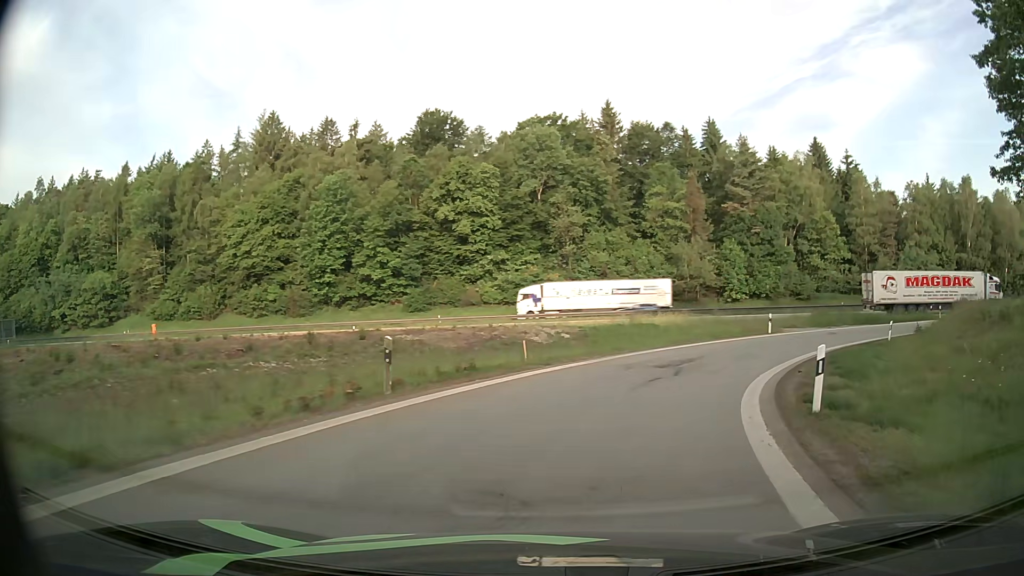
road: motorway_link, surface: asphalt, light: Day
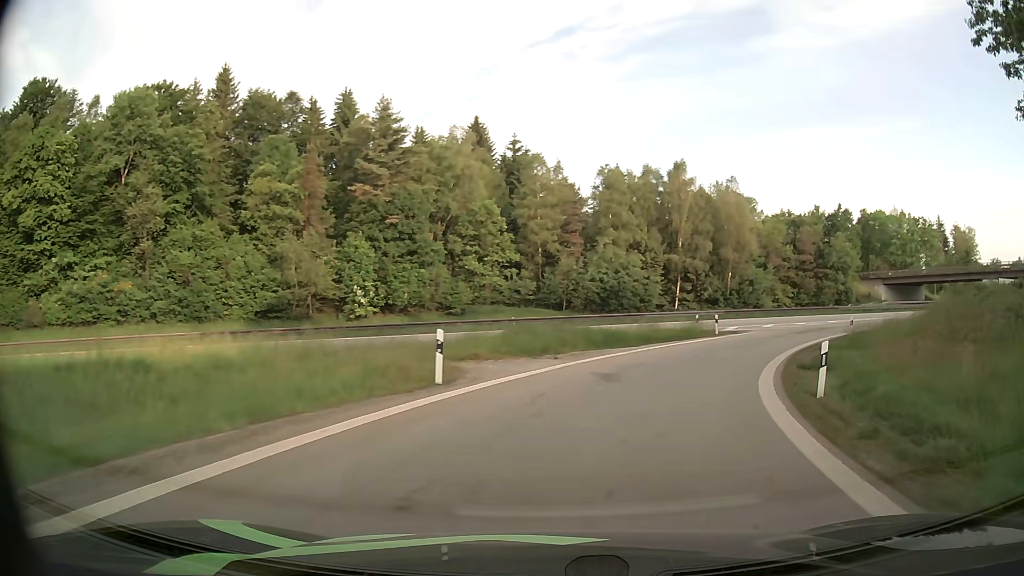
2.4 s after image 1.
(+6.3, +23.5) m; +31°
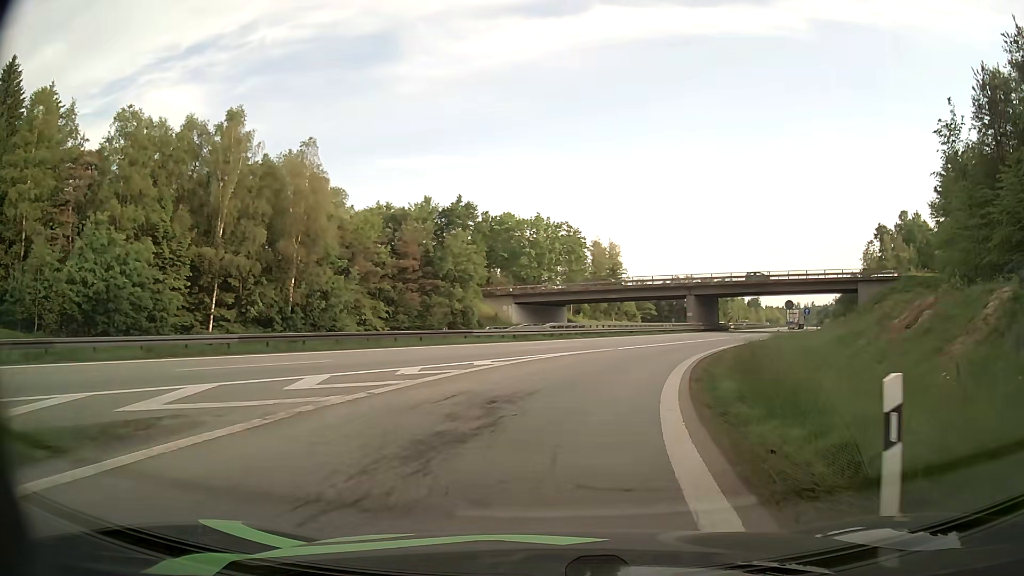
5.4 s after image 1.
(+9.9, +28.6) m; +35°
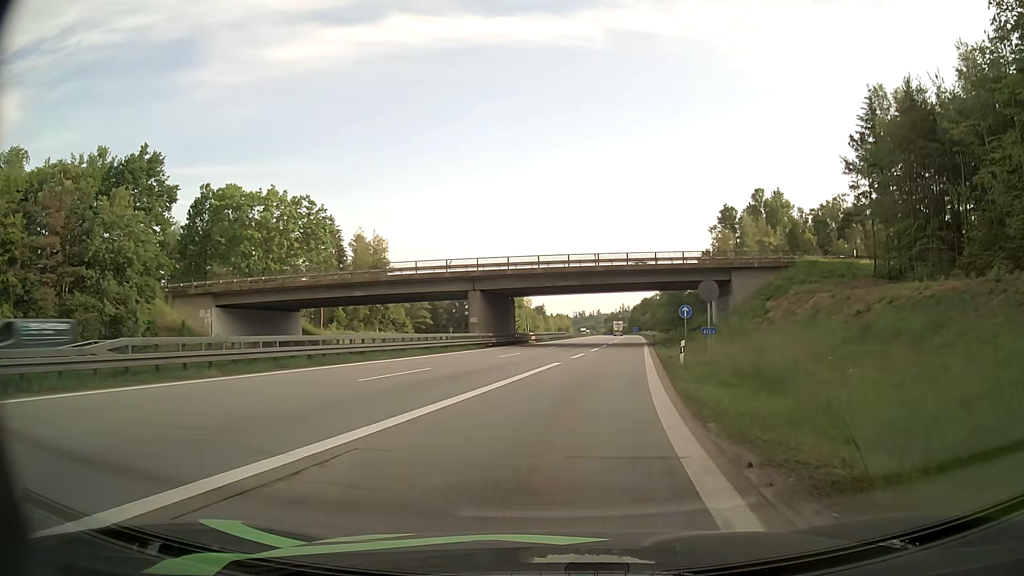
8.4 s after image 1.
(+5.4, +29.8) m; +18°
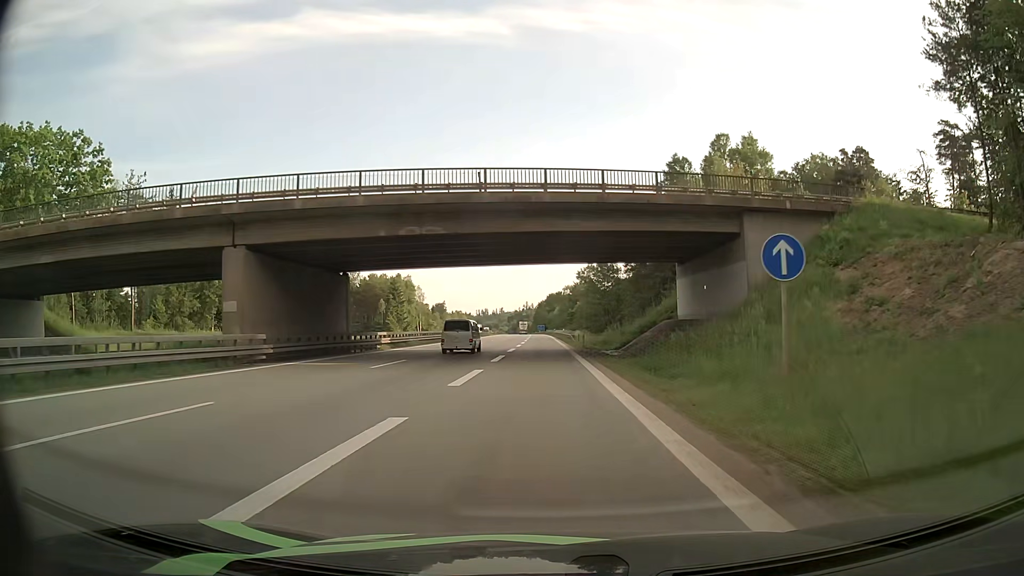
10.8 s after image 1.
(+2.8, +29.6) m; +9°
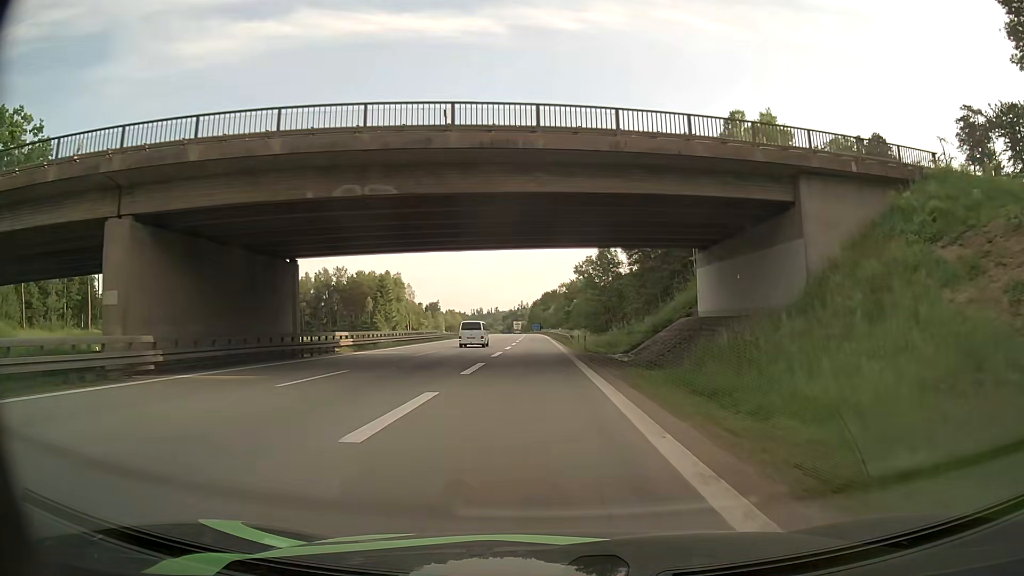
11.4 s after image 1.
(0.0, +8.2) m; 0°
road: motorway
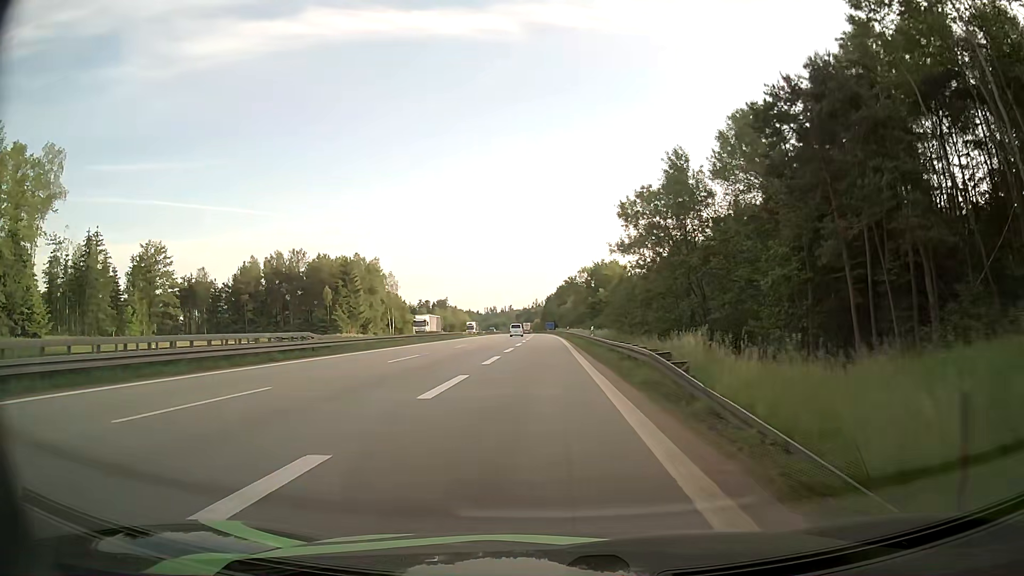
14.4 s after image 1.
(+0.2, +43.3) m; 0°
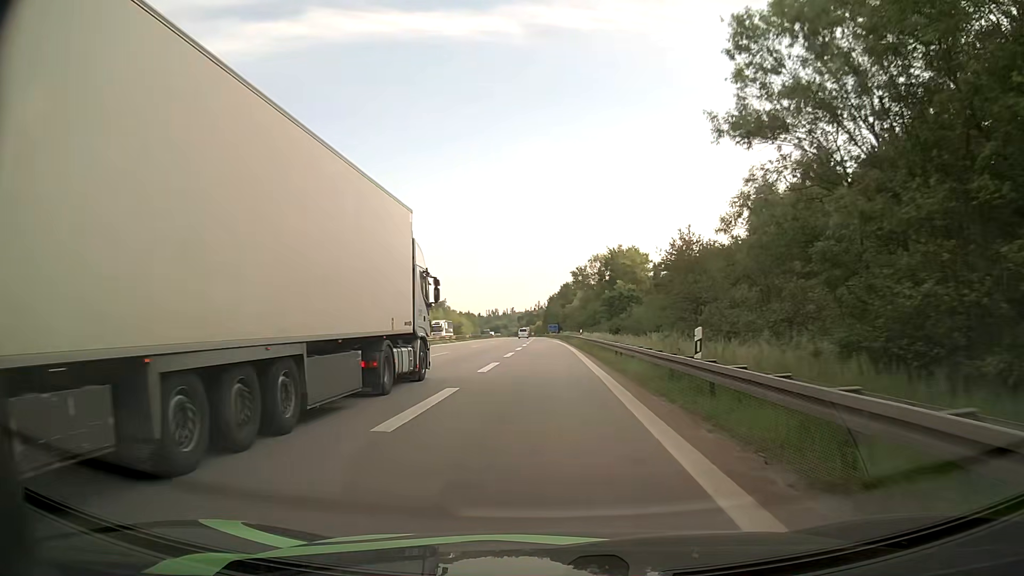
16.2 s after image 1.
(-0.5, +27.8) m; -1°
